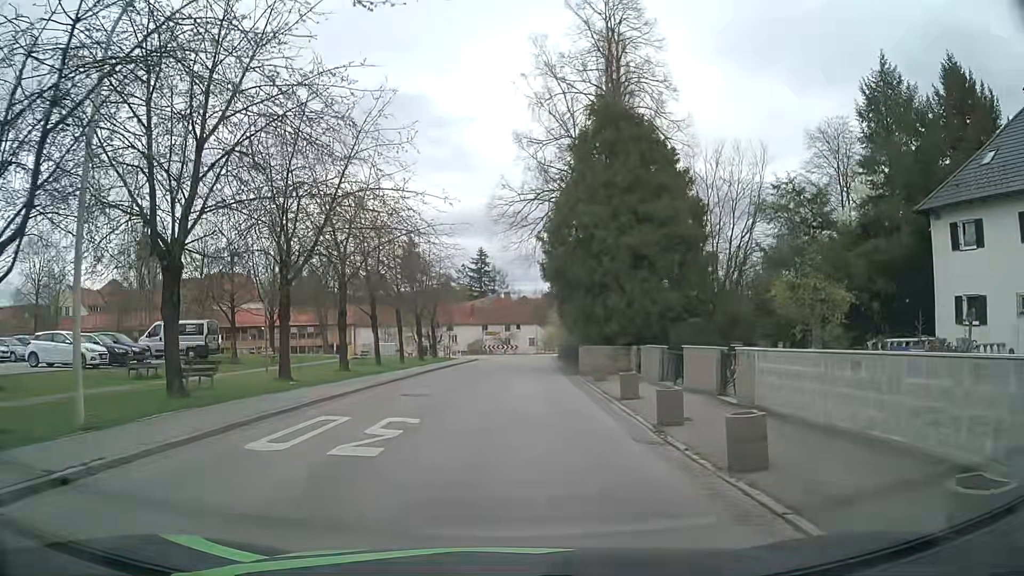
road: unclassified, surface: asphalt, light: Day
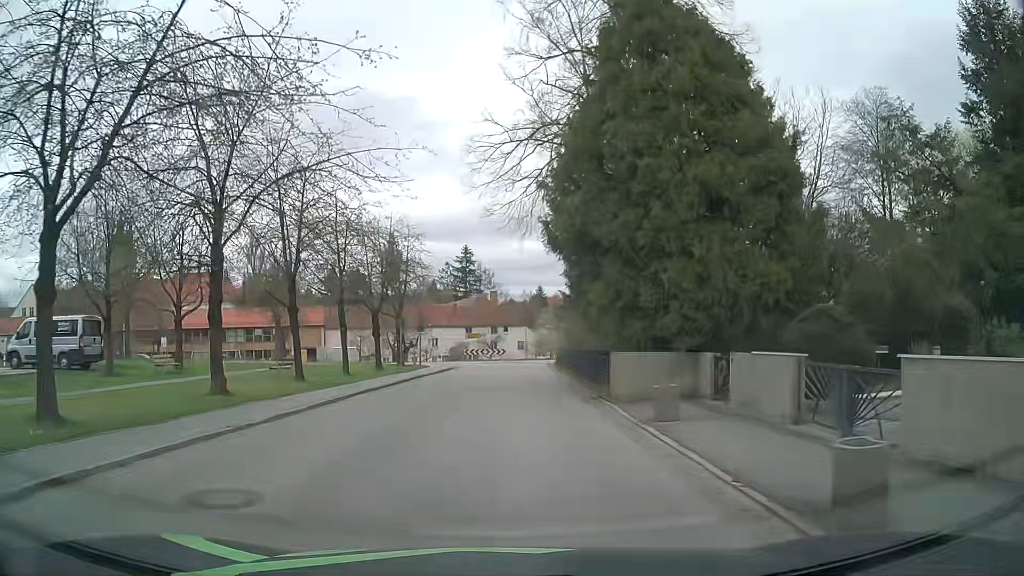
(+0.1, +11.3) m; +1°
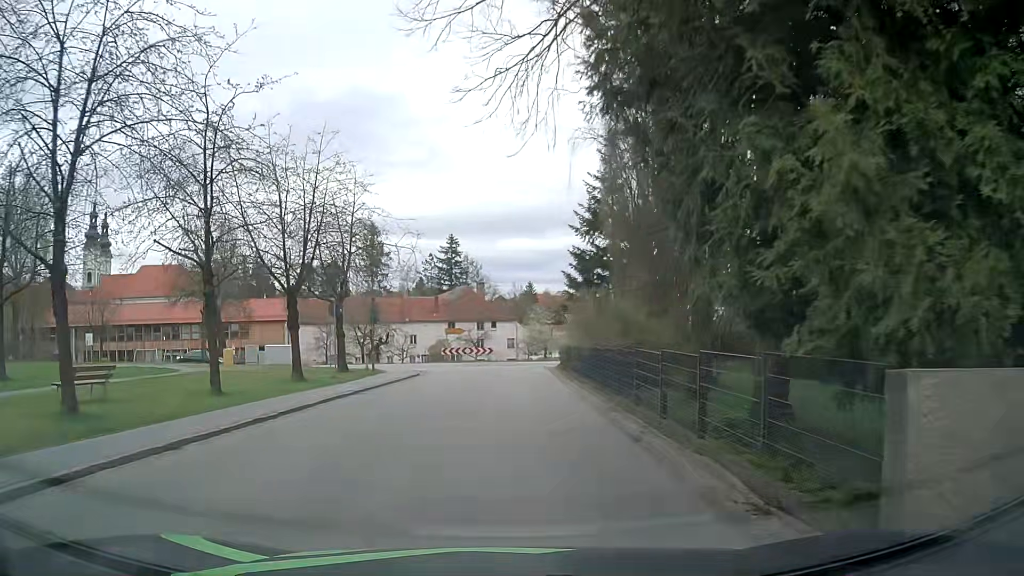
(+0.2, +12.6) m; +1°
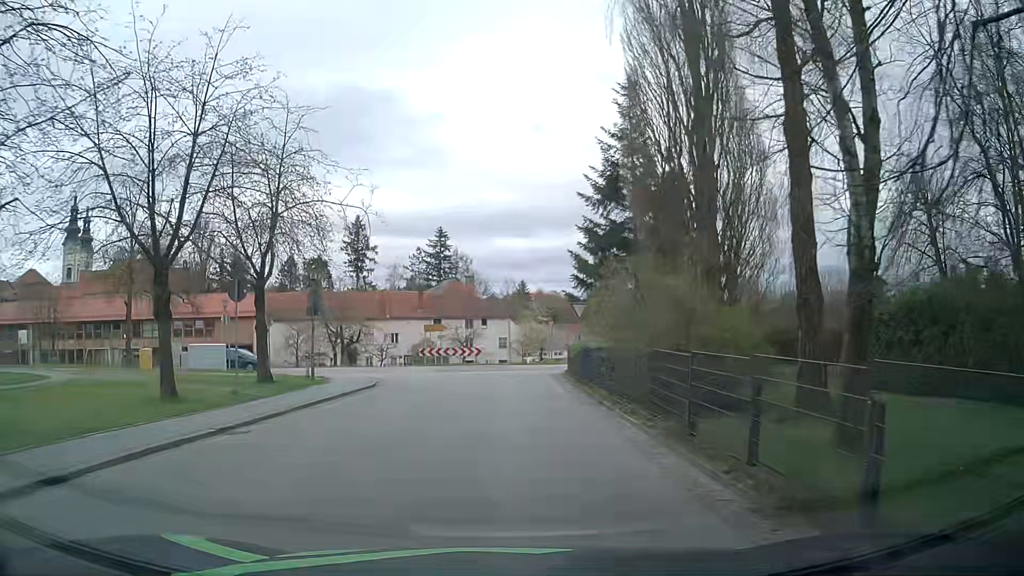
(0.0, +9.0) m; -1°
